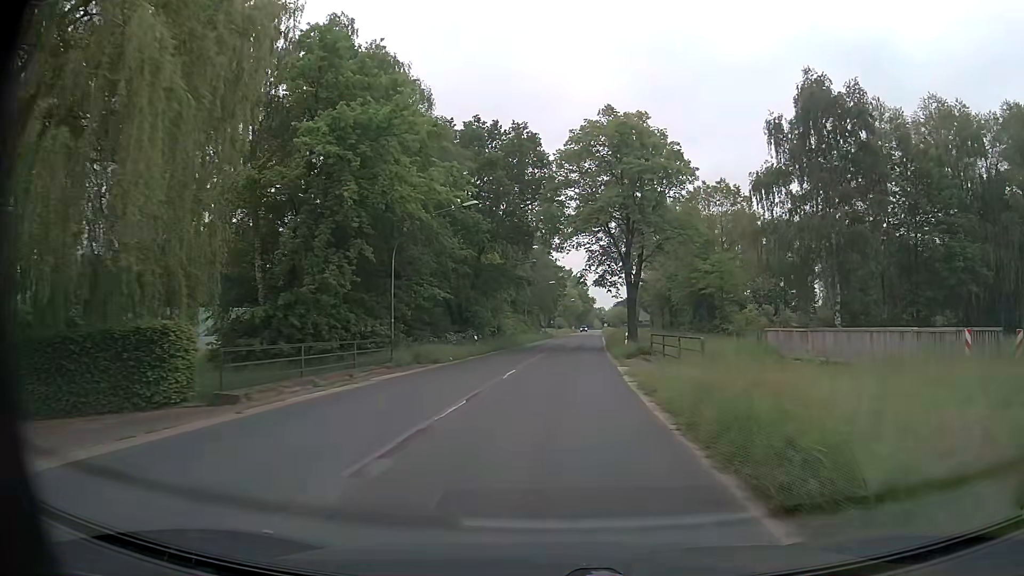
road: secondary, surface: asphalt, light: Day
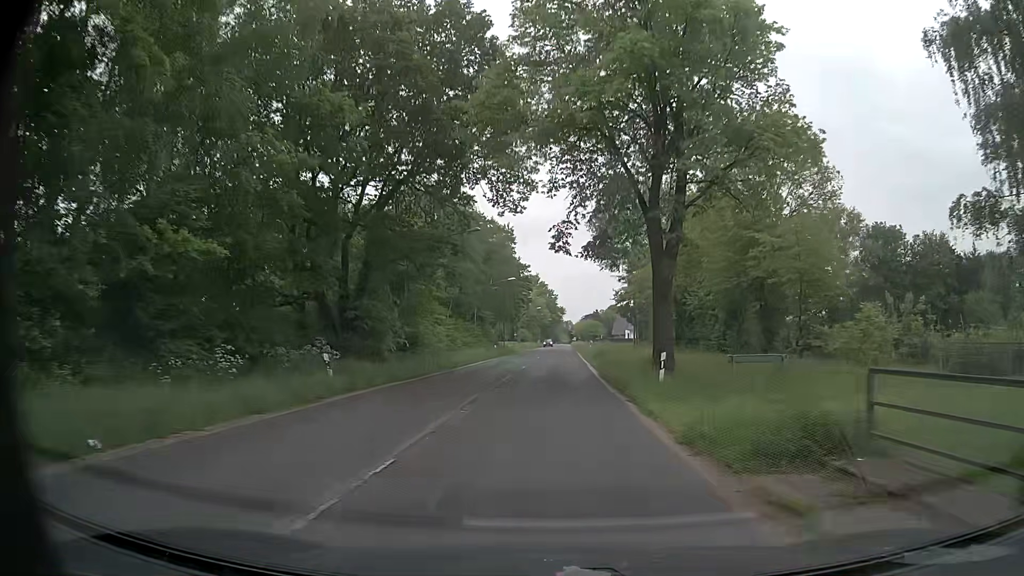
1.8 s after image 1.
(+0.8, +23.4) m; +3°
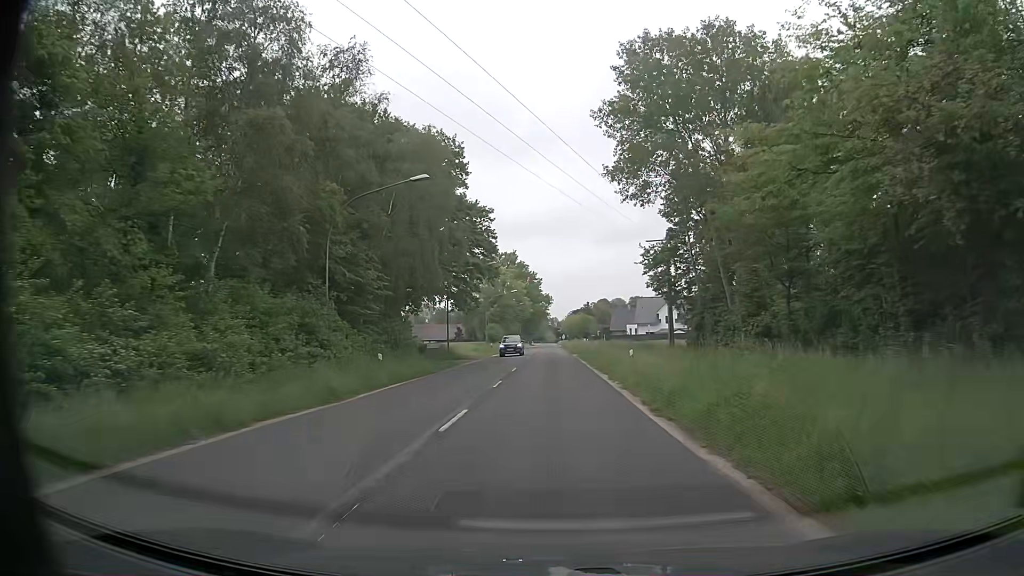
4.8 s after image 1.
(+0.6, +40.3) m; +1°
(0, +10) (0, +20) (0, +30) (0, +40) (0, +50) (0, +60) (+1, +70) (+1, +80) (+1, +90) (+1, +100) m
